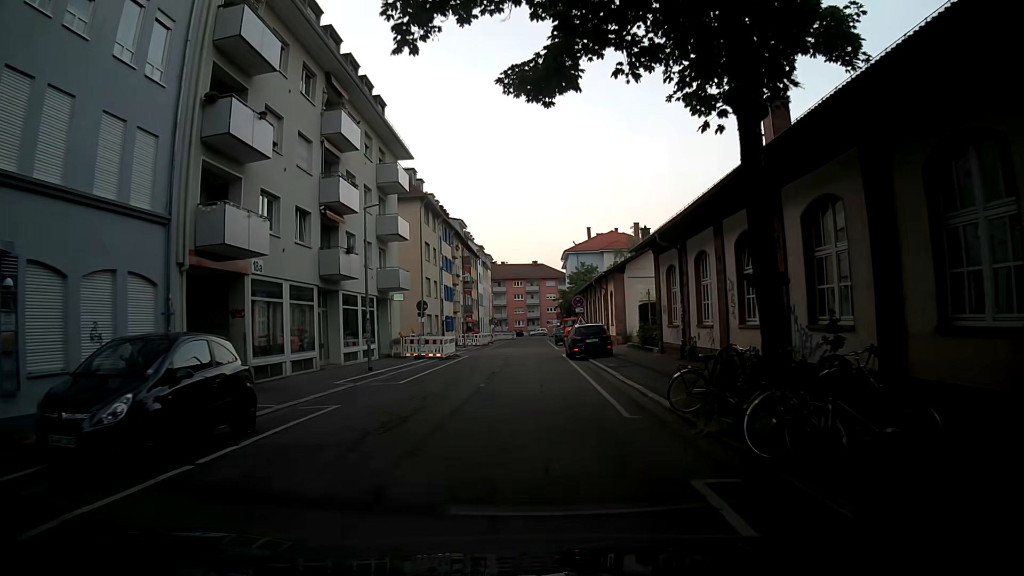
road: residential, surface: asphalt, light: Day
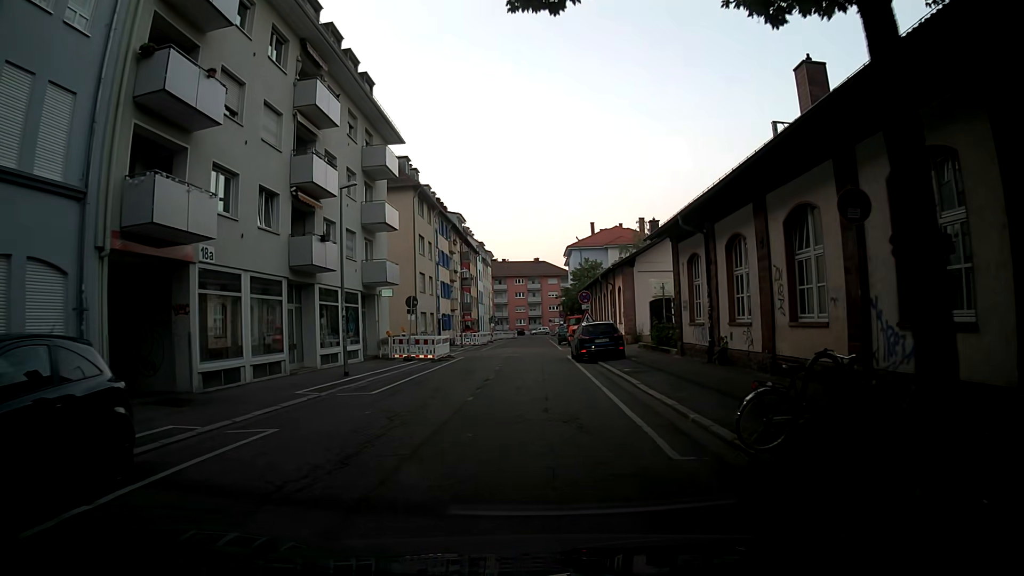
(-0.2, +3.4) m; -2°
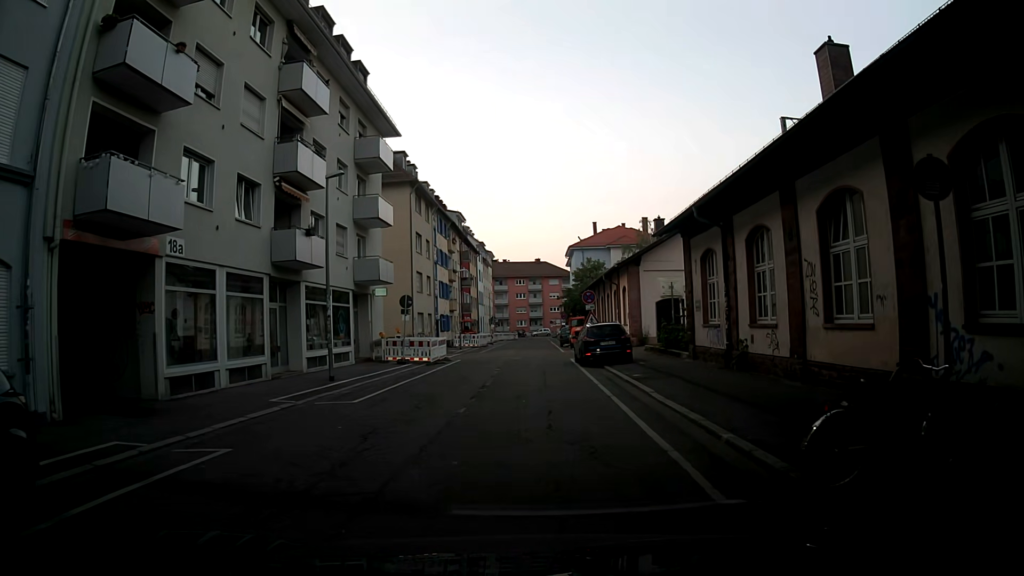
(0.0, +1.7) m; 0°
